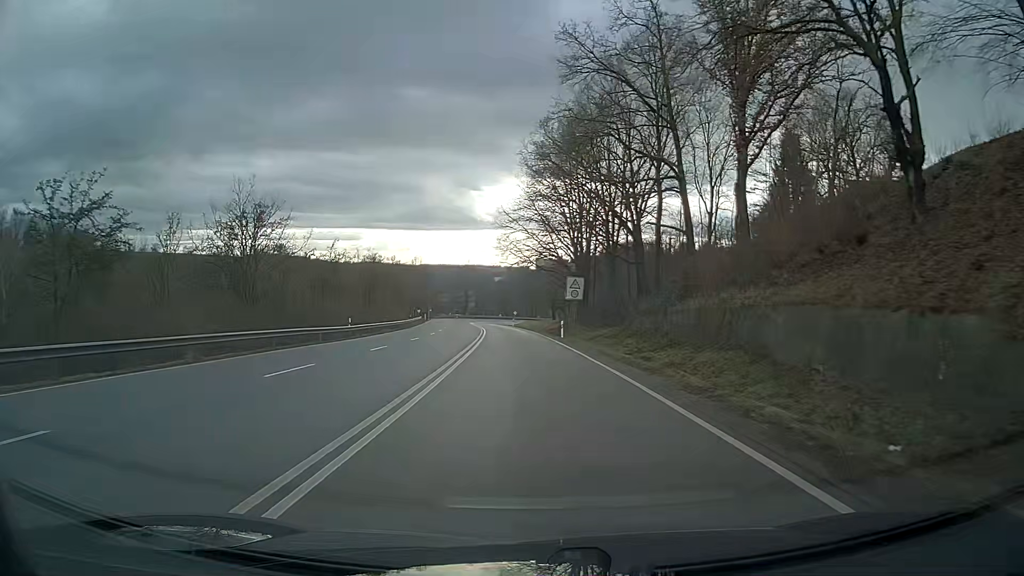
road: primary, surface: asphalt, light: Day
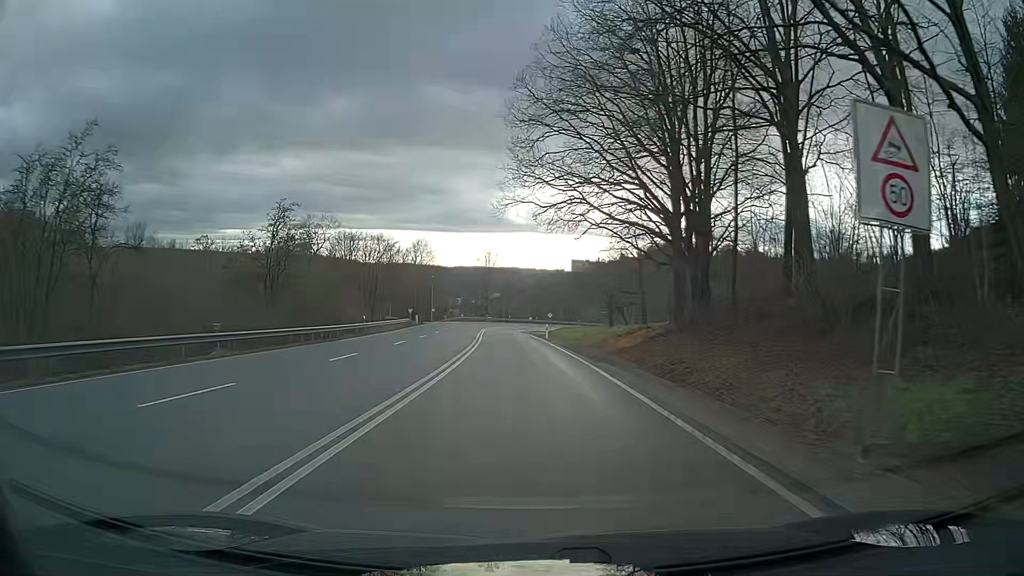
(-1.3, +41.0) m; -4°
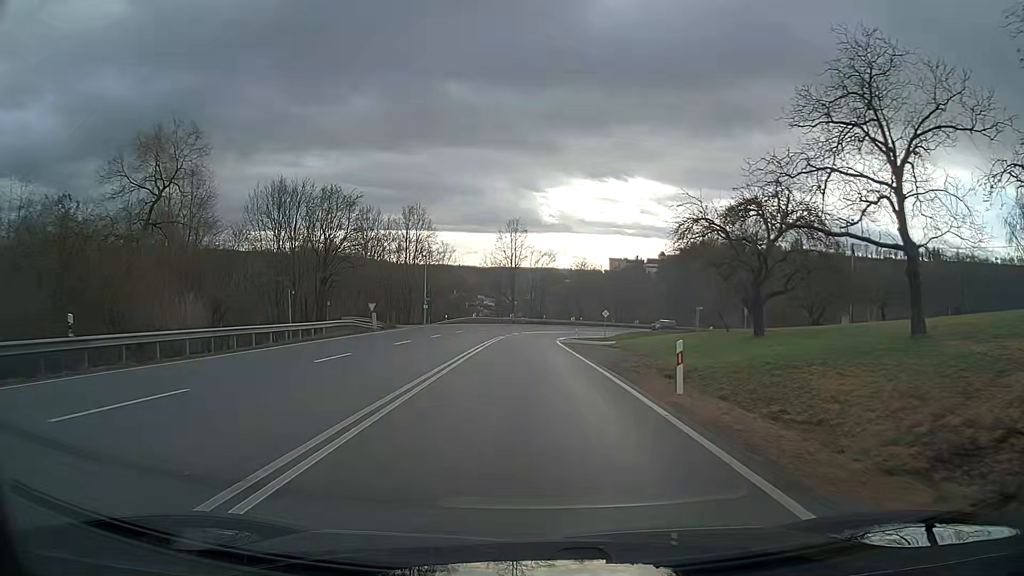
(-0.8, +38.6) m; -3°
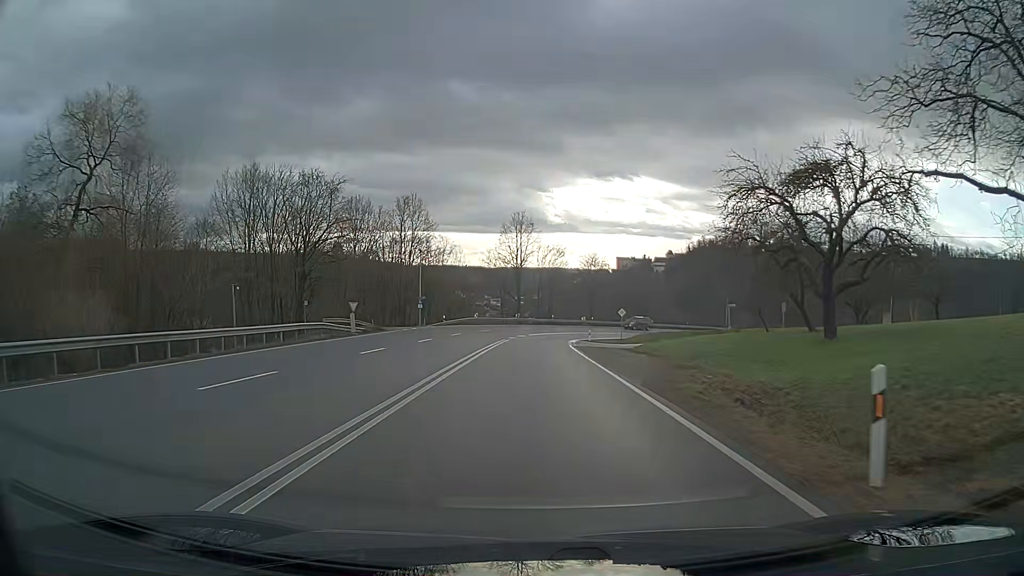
(0.0, +7.7) m; 0°
(0, +10) (0, +20) (0, +30) (0, +40) (+1, +50) (+3, +60) (+5, +69) (+9, +79) (+15, +87) (+22, +94) m
